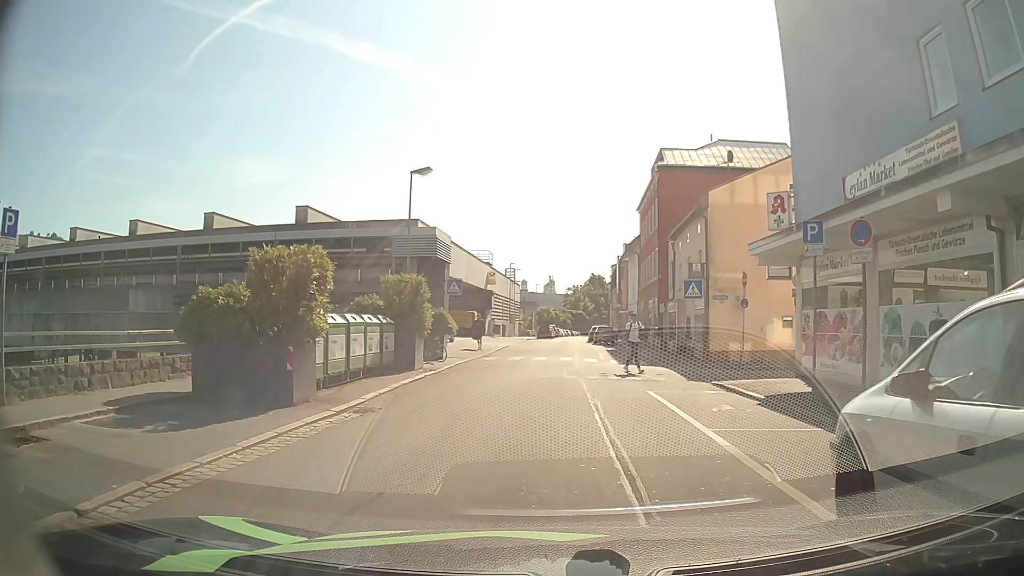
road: residential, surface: asphalt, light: Day
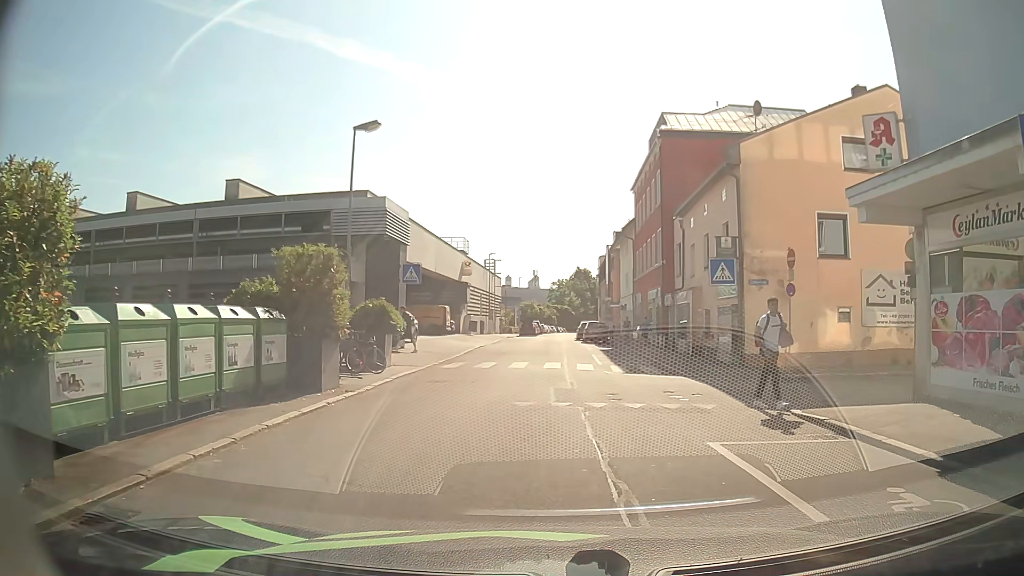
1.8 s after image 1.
(0.0, +6.8) m; 0°
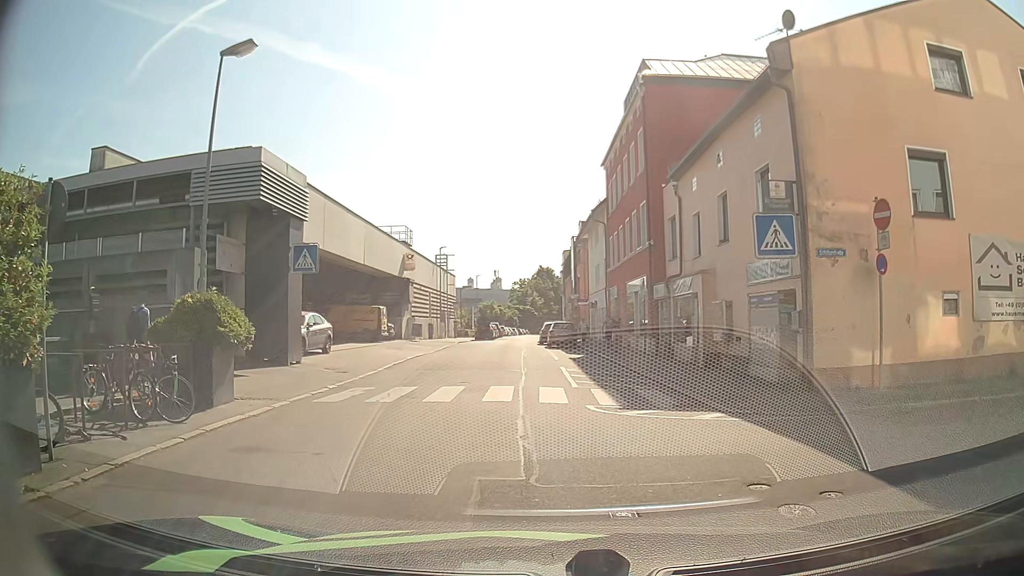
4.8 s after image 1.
(+0.3, +7.9) m; +5°
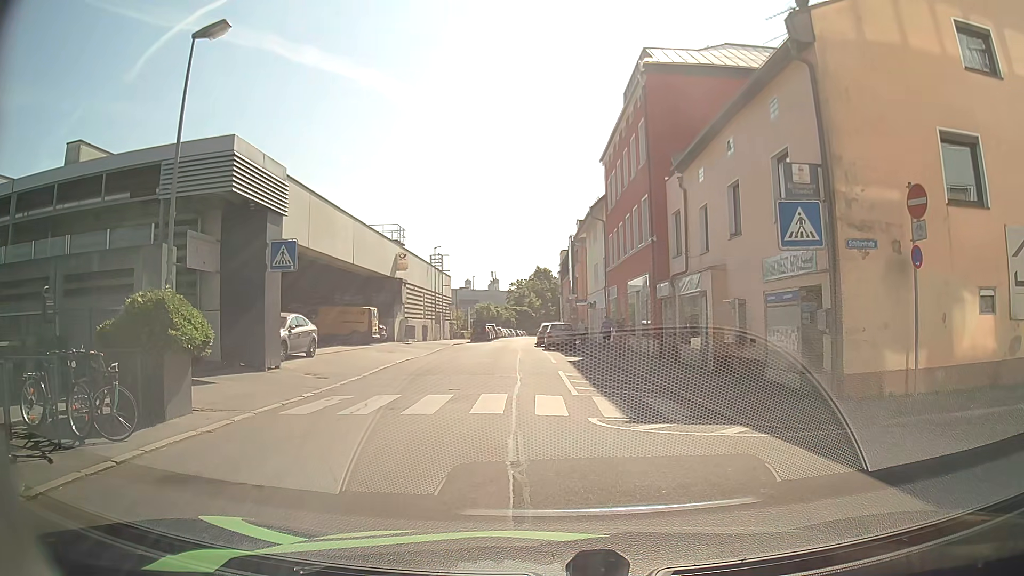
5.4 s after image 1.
(0.0, +1.4) m; -2°
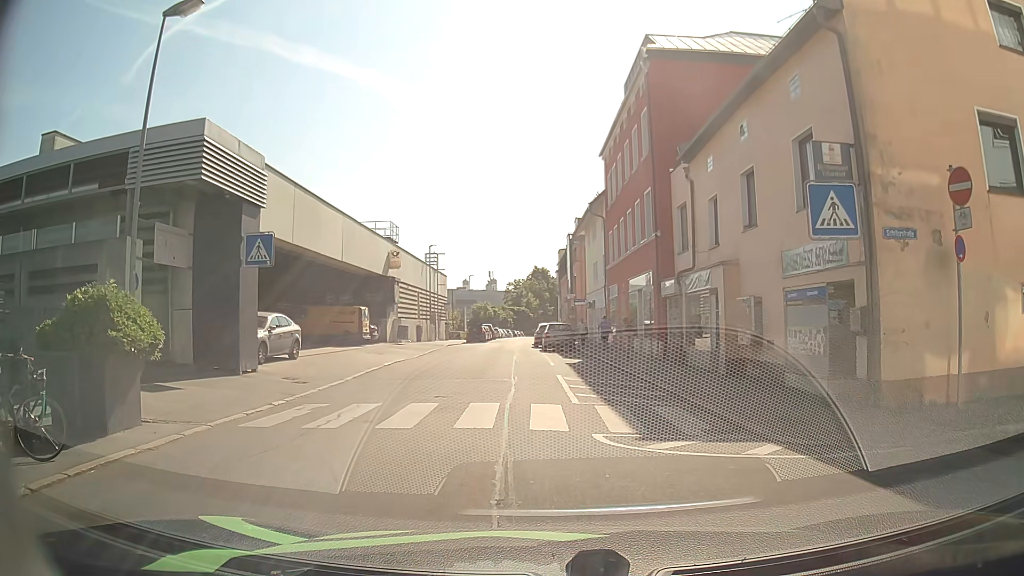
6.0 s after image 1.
(0.0, +1.4) m; +1°
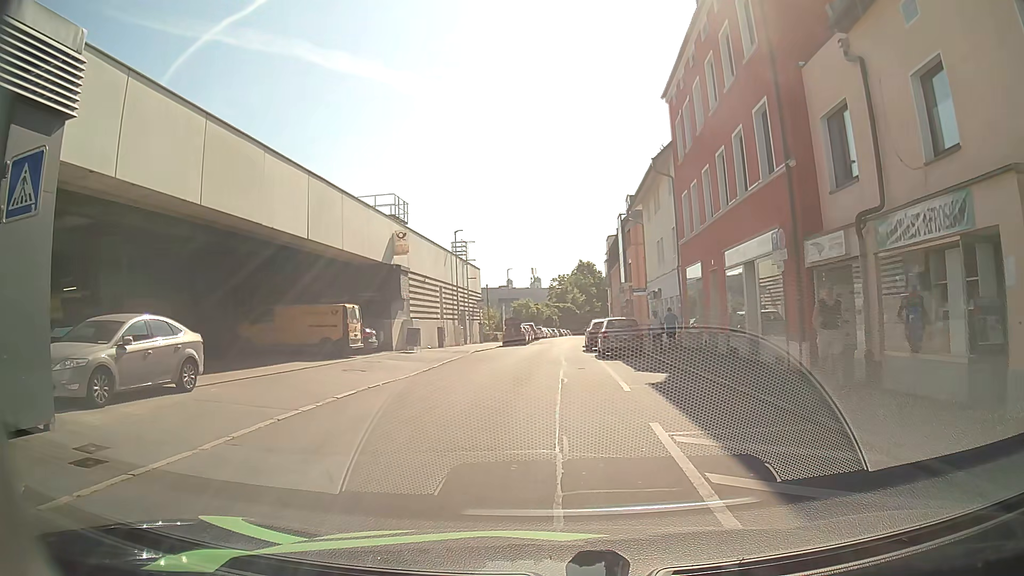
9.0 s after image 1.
(-0.4, +10.0) m; -5°
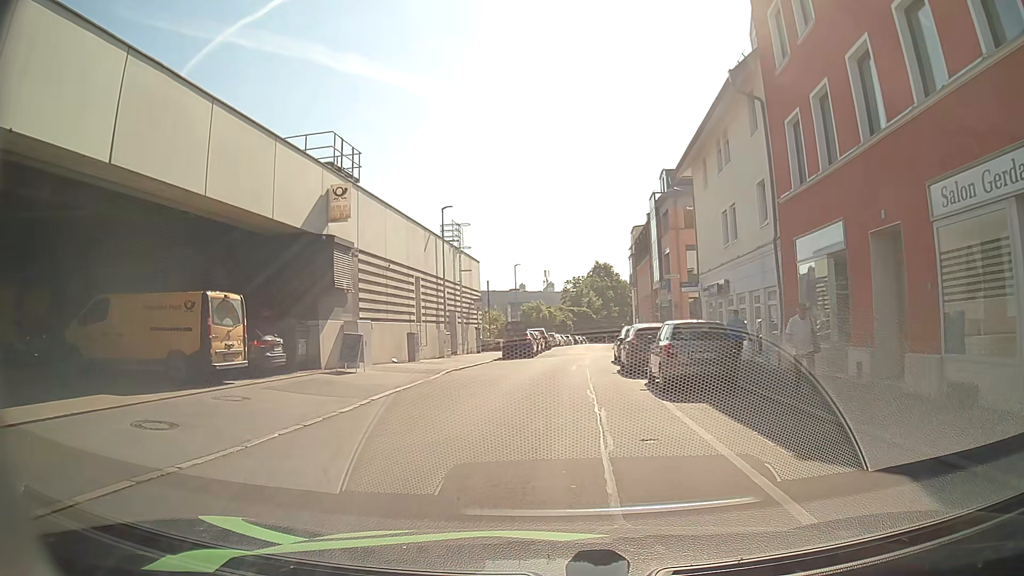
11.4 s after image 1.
(0.0, +11.6) m; -1°
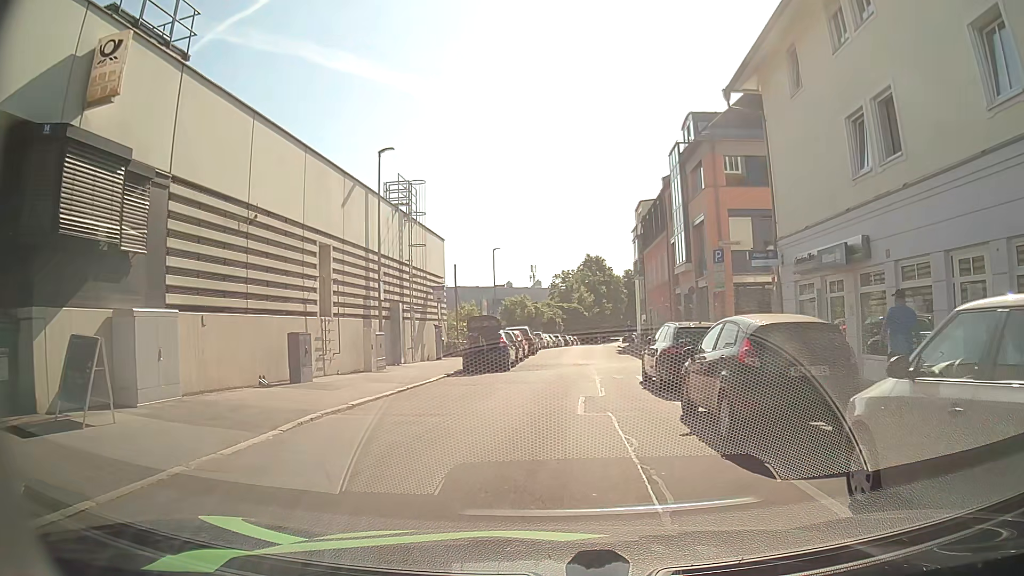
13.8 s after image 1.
(+0.2, +12.0) m; +2°
